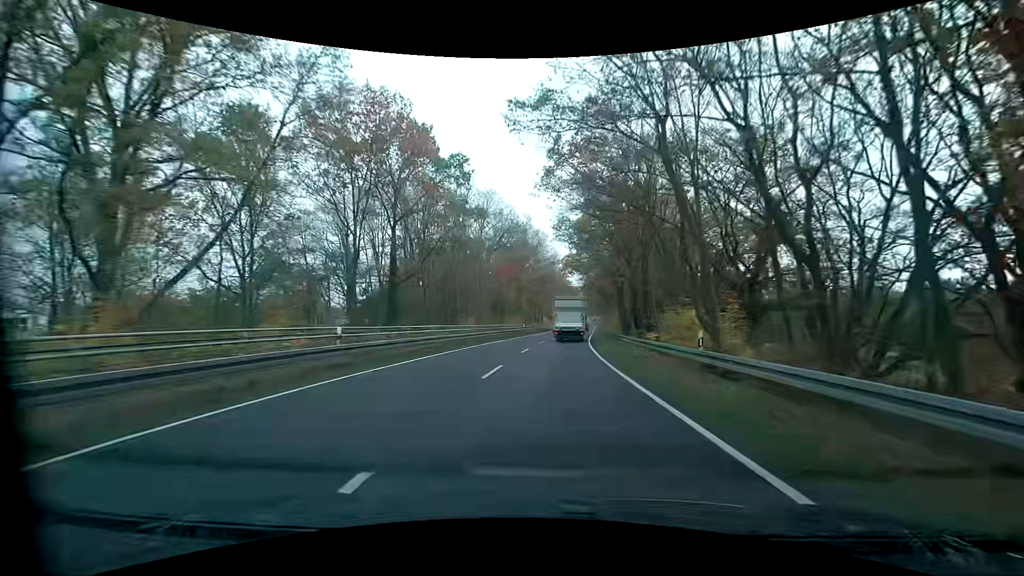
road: primary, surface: asphalt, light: Day
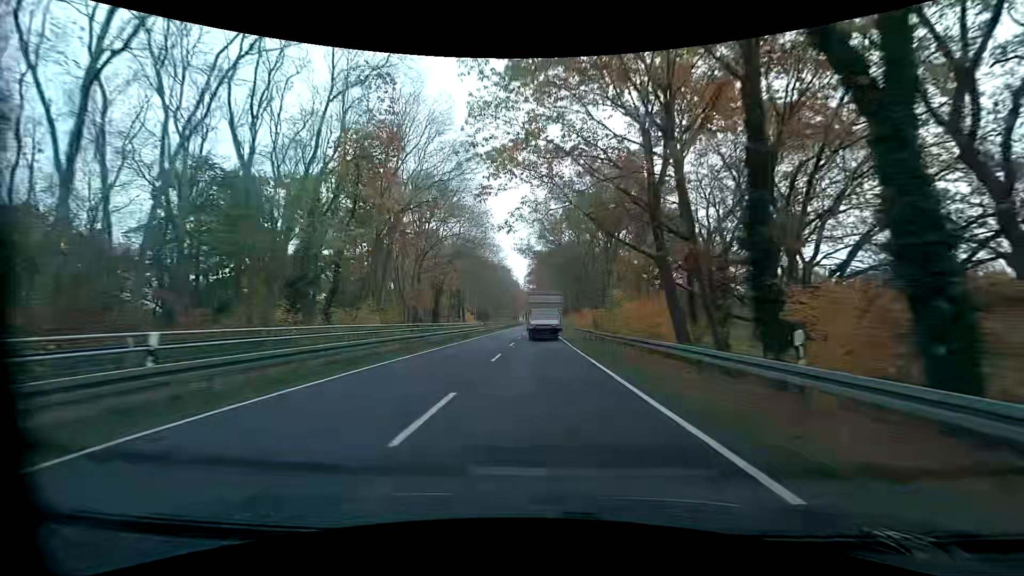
(+3.4, +54.5) m; +7°
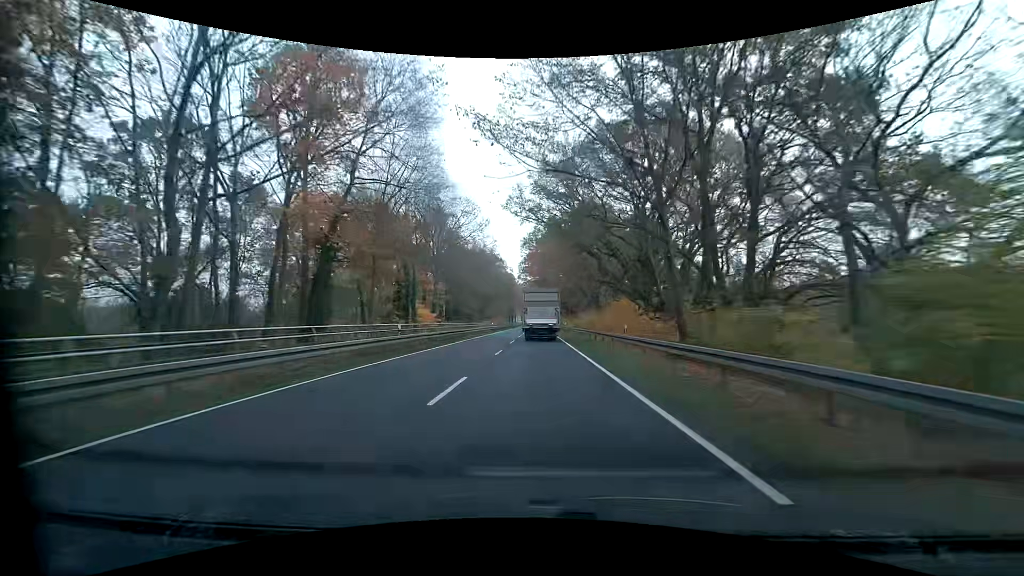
(+0.4, +33.1) m; +1°
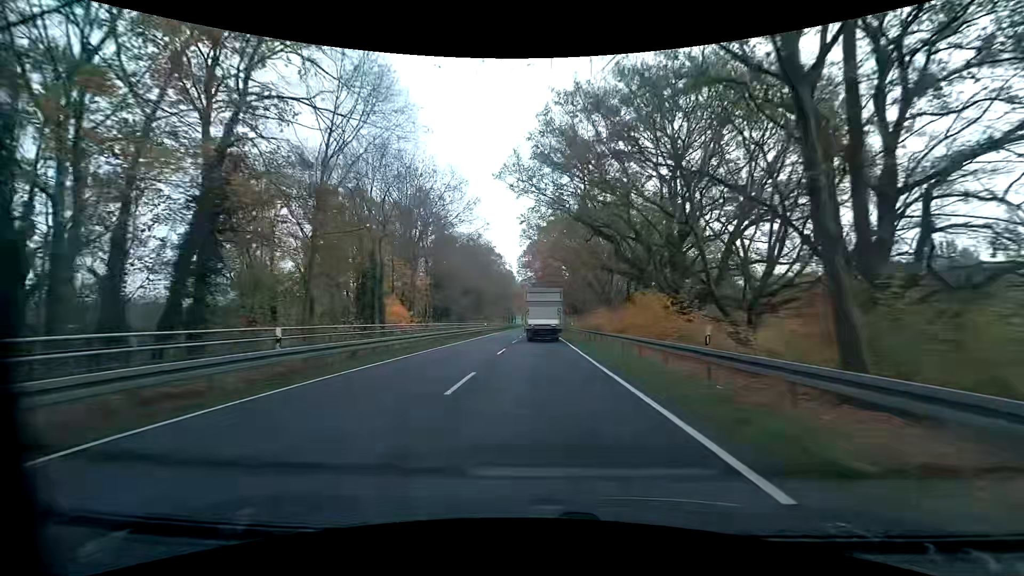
(-0.1, +11.0) m; 0°
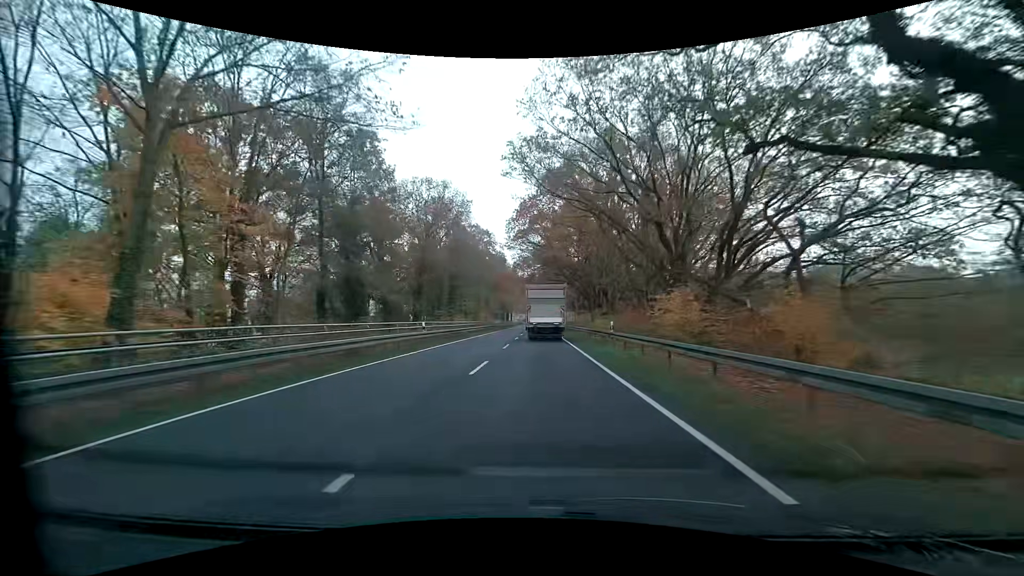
(0.0, +32.6) m; 0°
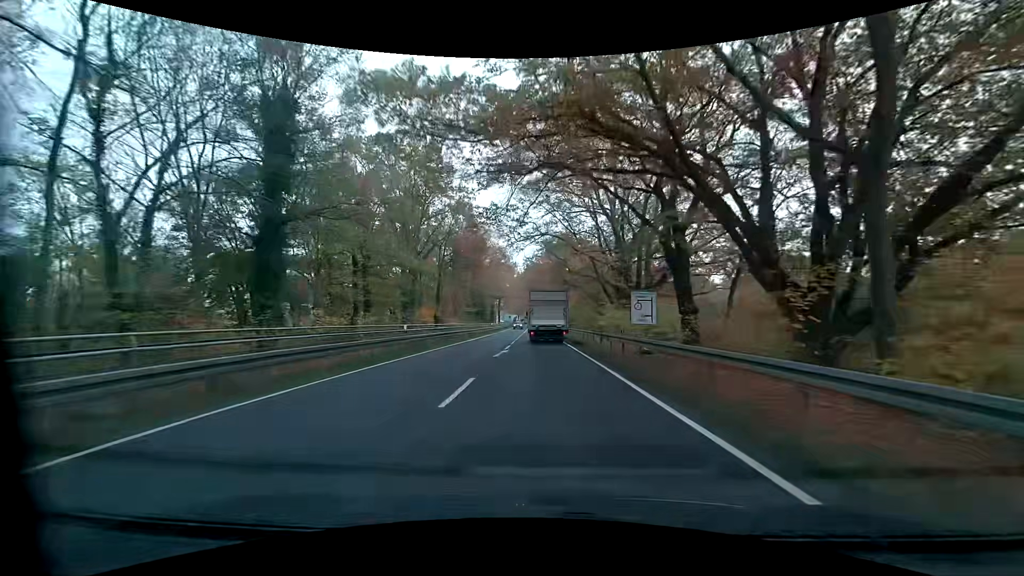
(0.0, +51.7) m; +1°
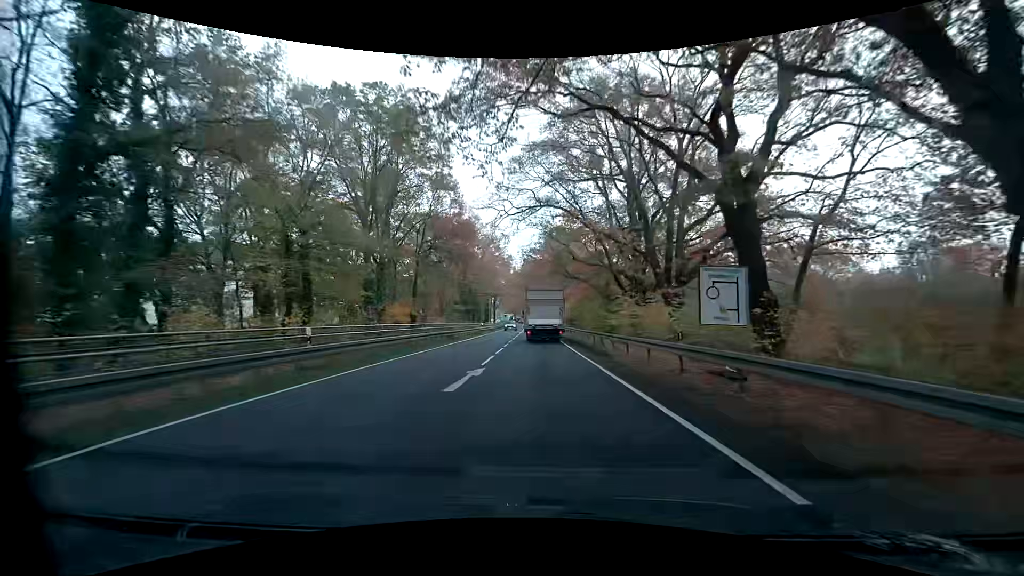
(0.0, +10.0) m; +1°
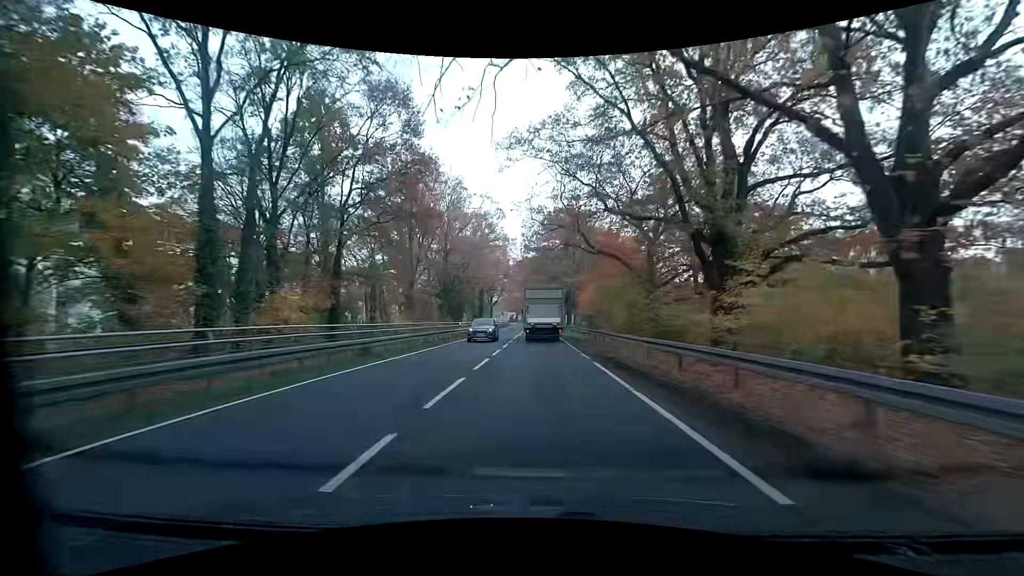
(-0.1, +19.9) m; 0°
(0, +10) (0, +20) (0, +30) (0, +40) (-1, +50) (-1, +60) (-1, +70) (-1, +80) (-1, +90) (-1, +100) m
